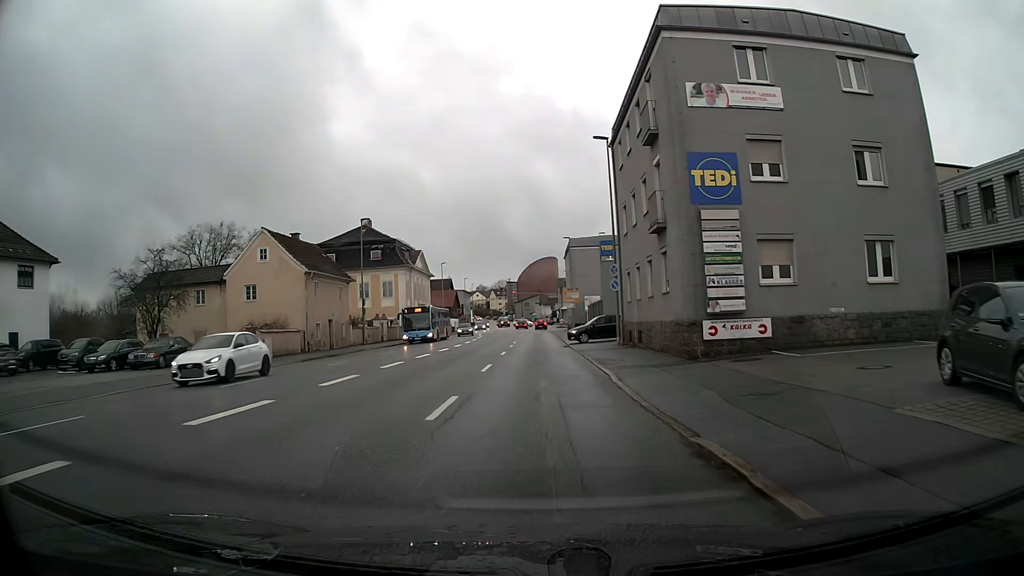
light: Day
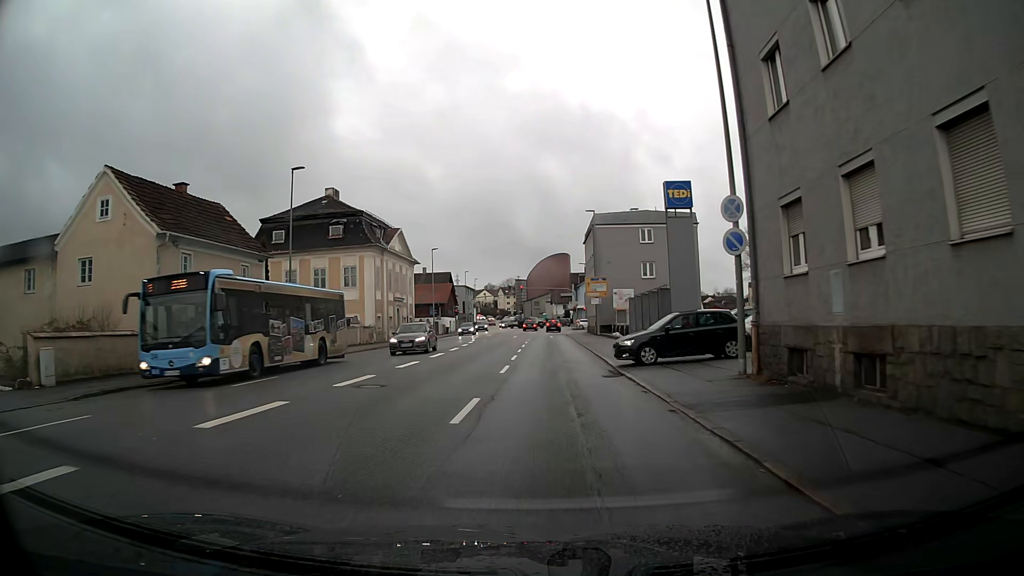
(-0.2, +18.5) m; -1°
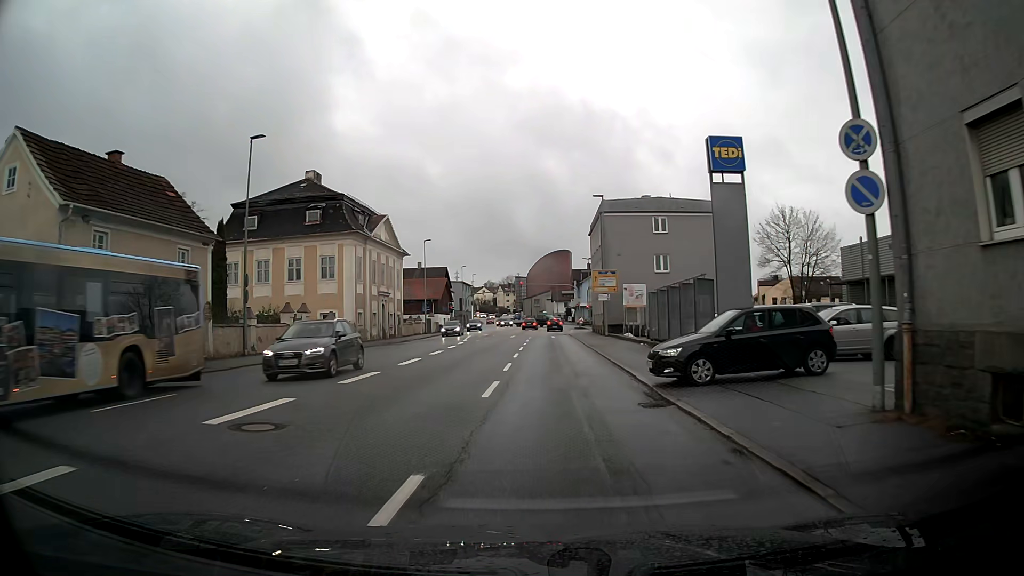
(0.0, +6.0) m; 0°
(0, +10) (0, +20) (+1, +30) (+1, +40) (+1, +50) (+1, +60) (+2, +70) (+5, +79) (+11, +87) (+18, +95) m
